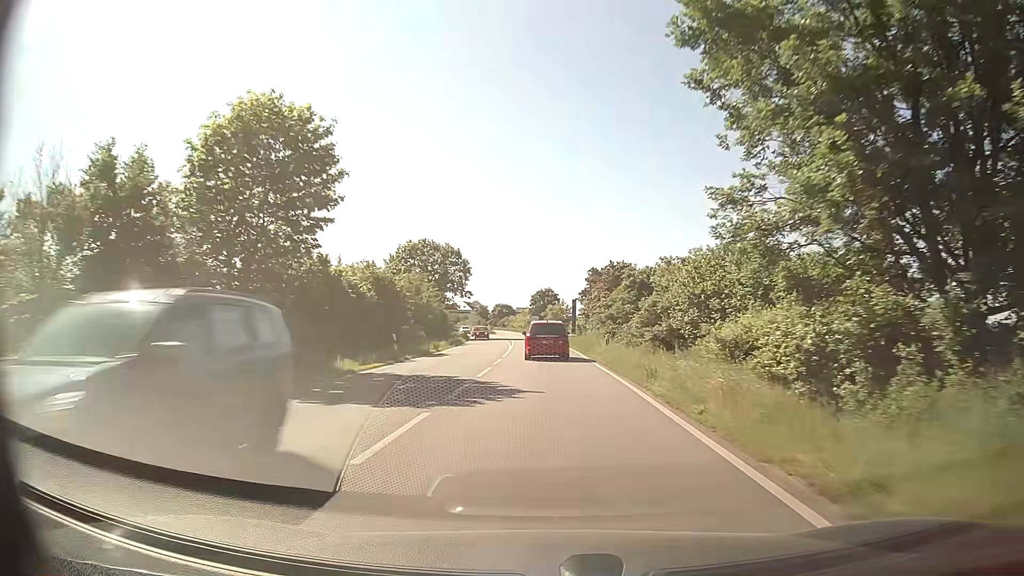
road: primary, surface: asphalt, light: Day
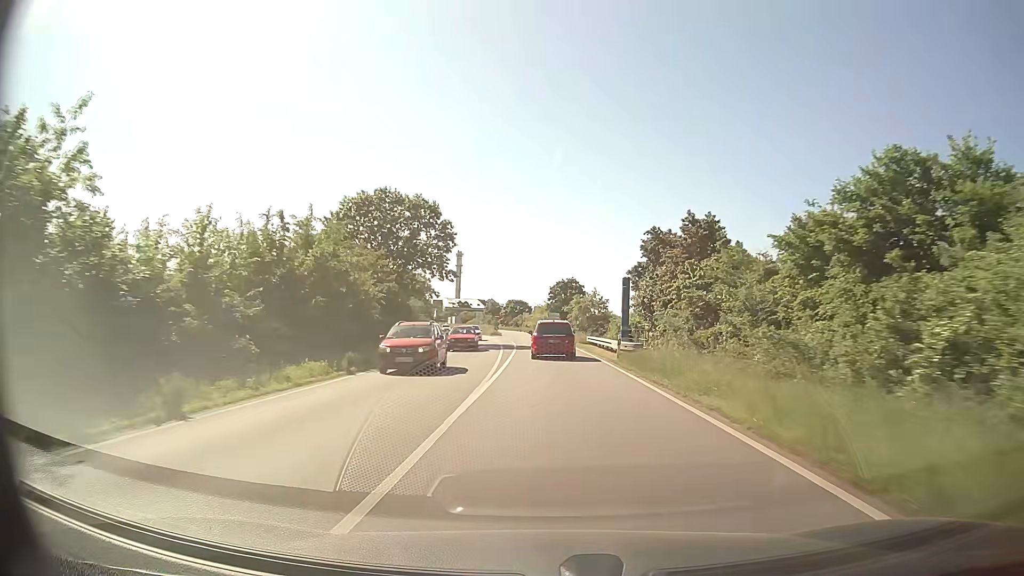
(-0.4, +31.0) m; -2°
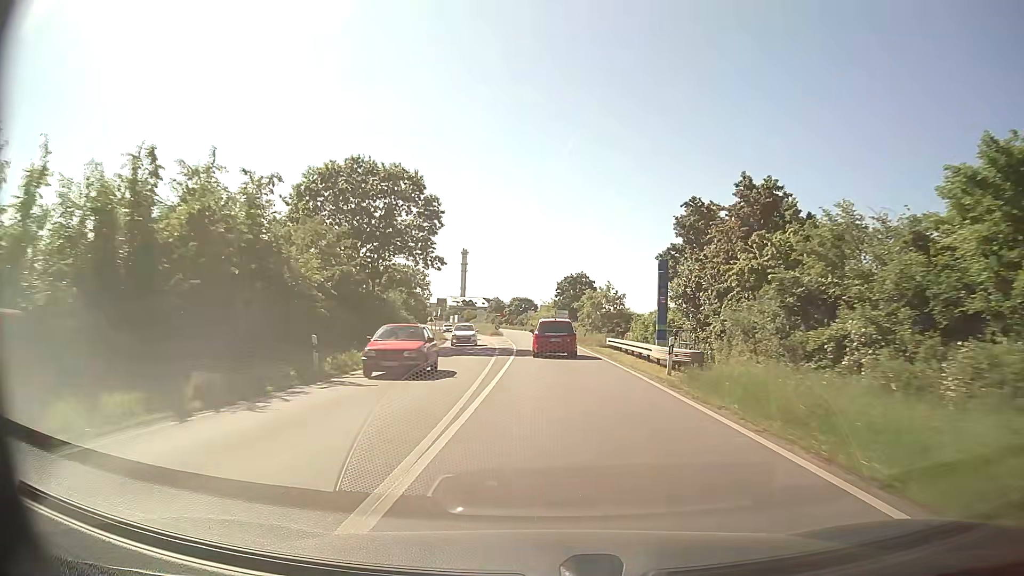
(0.0, +10.2) m; 0°
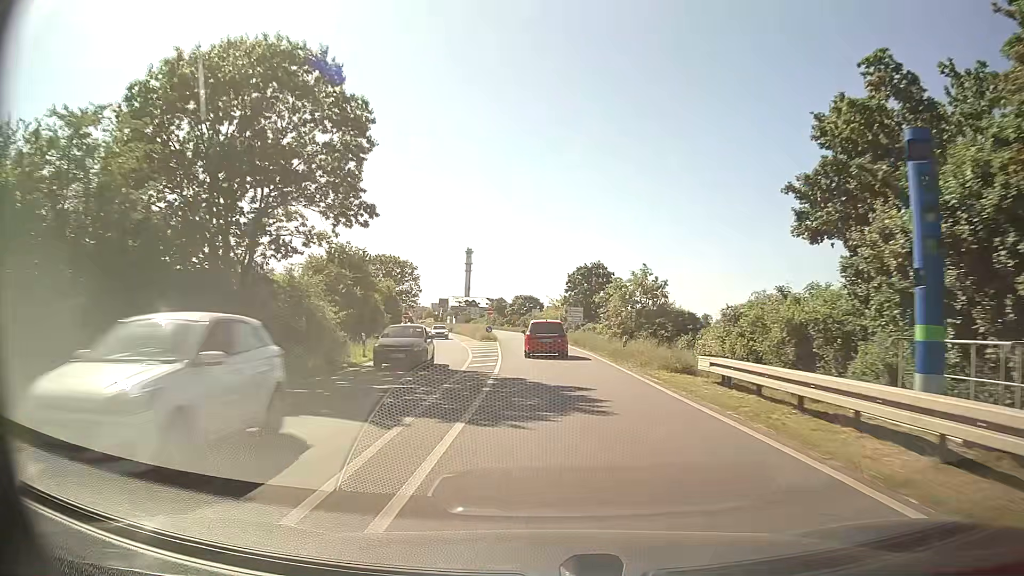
(-0.1, +20.2) m; -1°
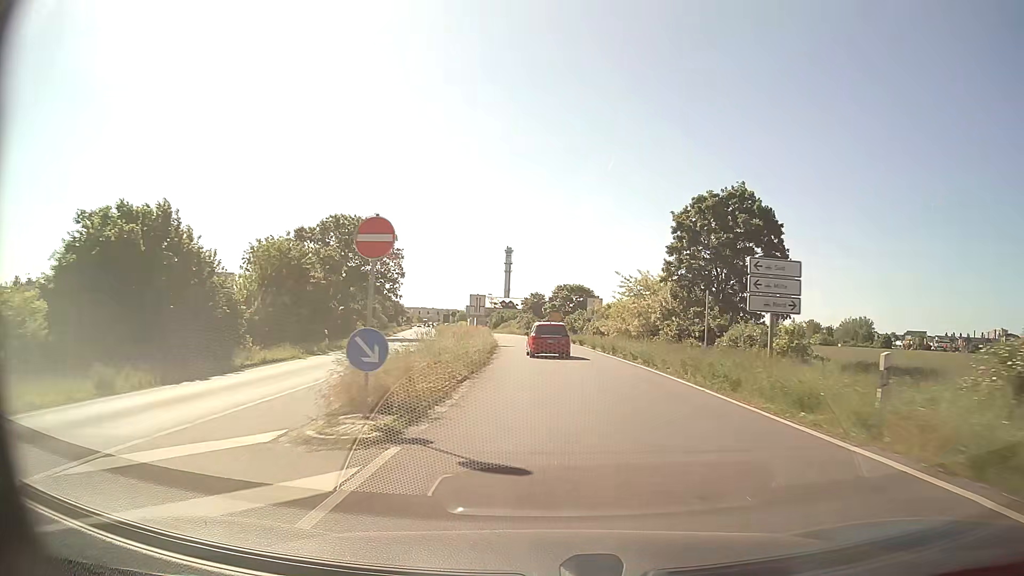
(-1.6, +49.5) m; -4°
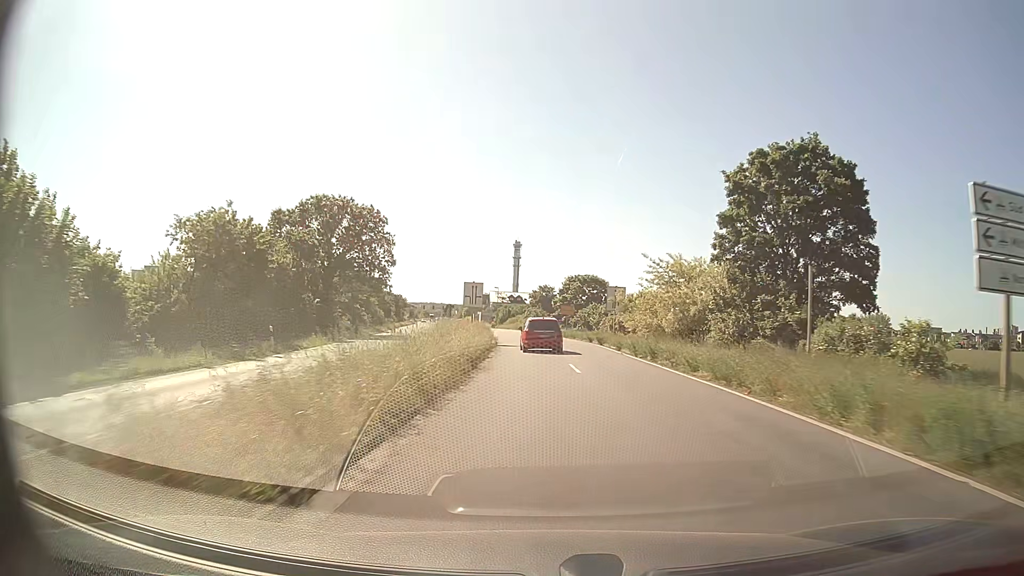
(-0.1, +9.7) m; -1°
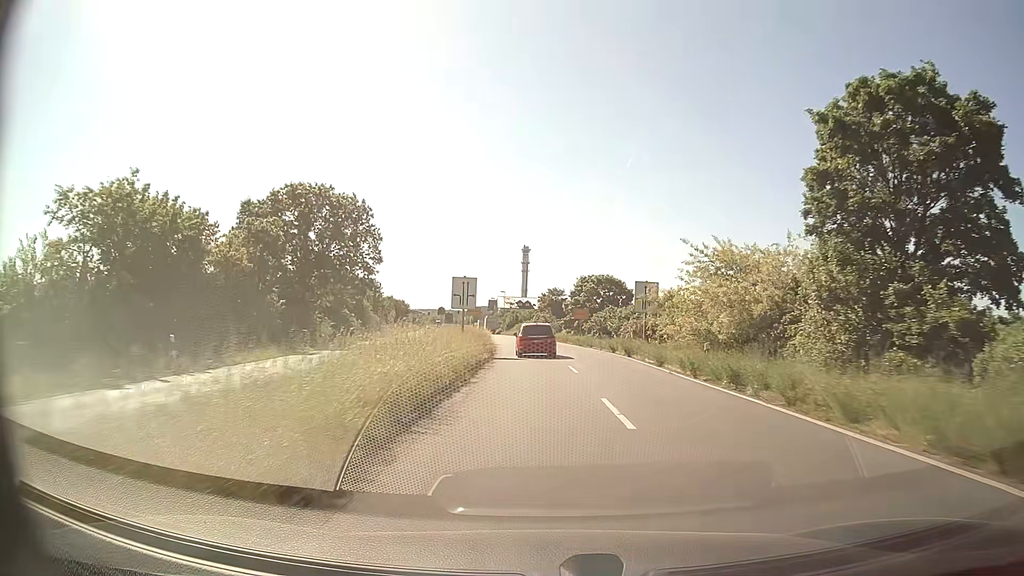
(0.0, +9.6) m; -1°
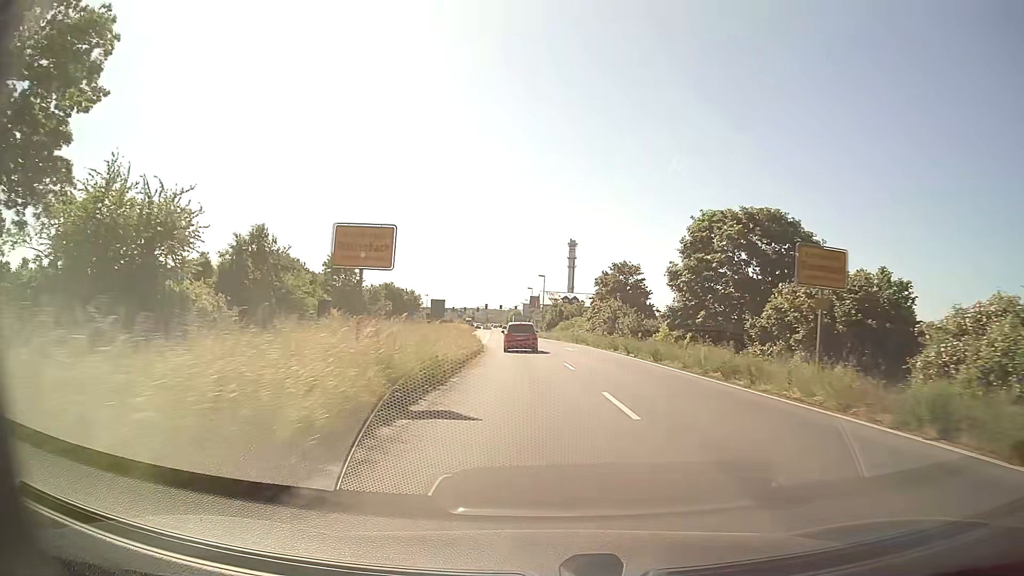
(-1.5, +47.2) m; -4°
(0, +10) (0, +20) (-1, +30) (-2, +40) (-3, +50) (-4, +60) (-6, +70) (-7, +80) (-9, +89) (-9, +99) m
